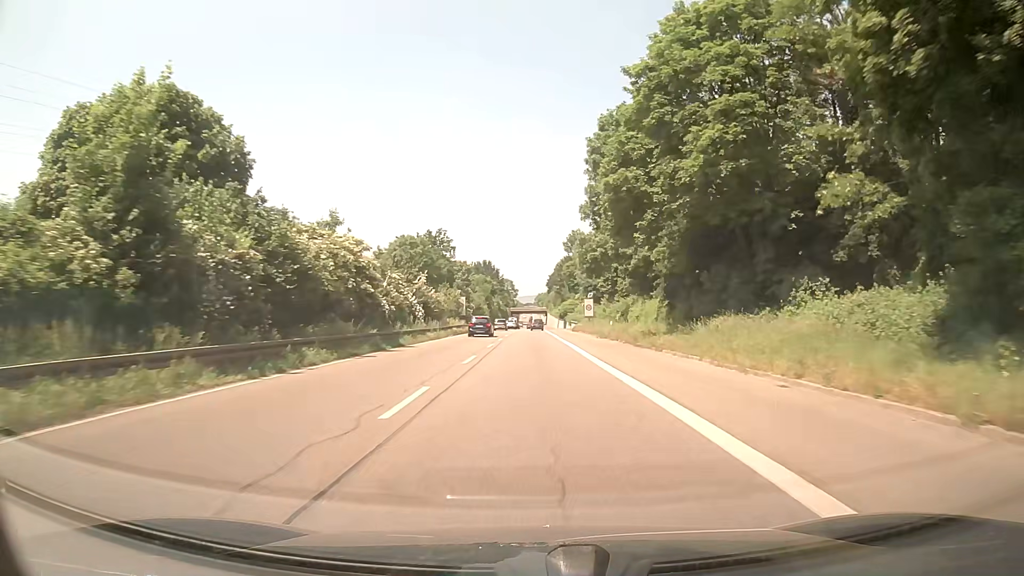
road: trunk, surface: asphalt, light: Day
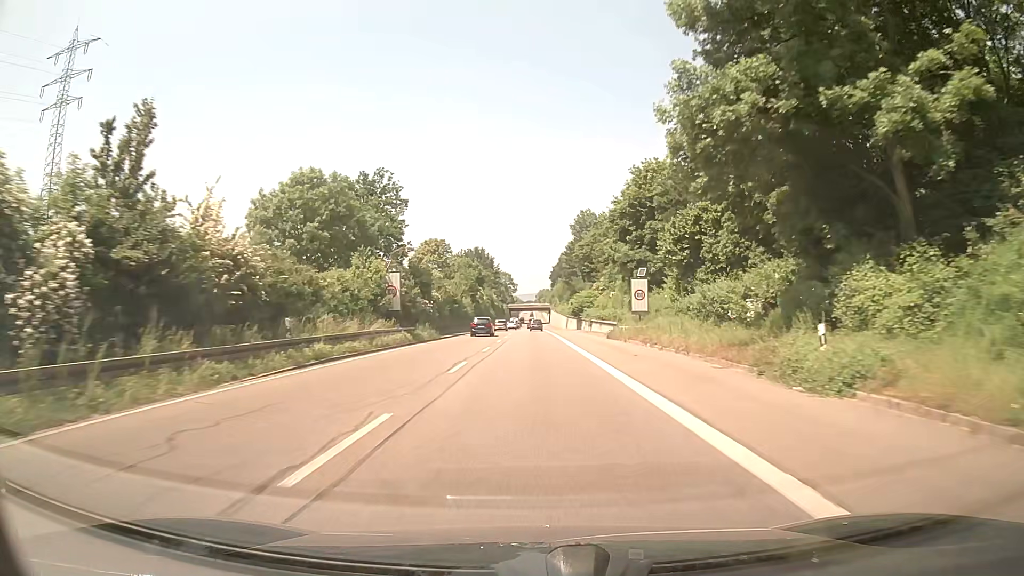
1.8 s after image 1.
(+0.2, +37.8) m; 0°
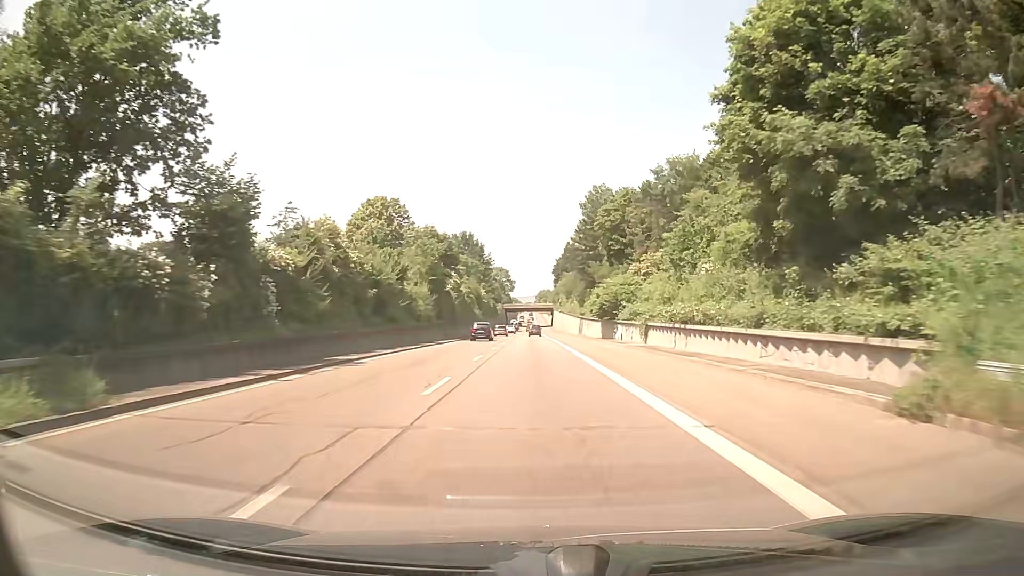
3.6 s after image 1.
(+0.1, +38.4) m; 0°
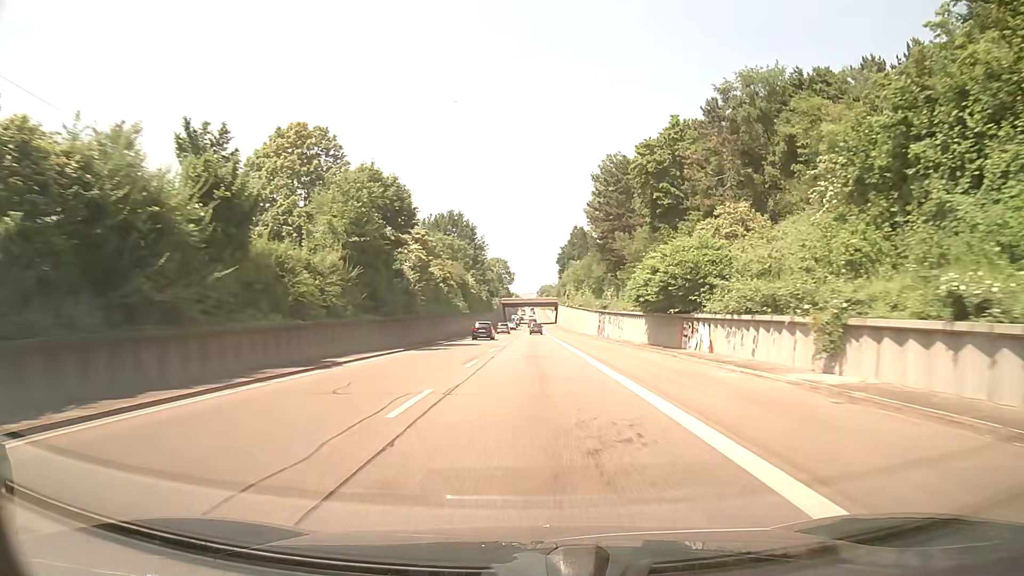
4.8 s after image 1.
(0.0, +26.3) m; 0°
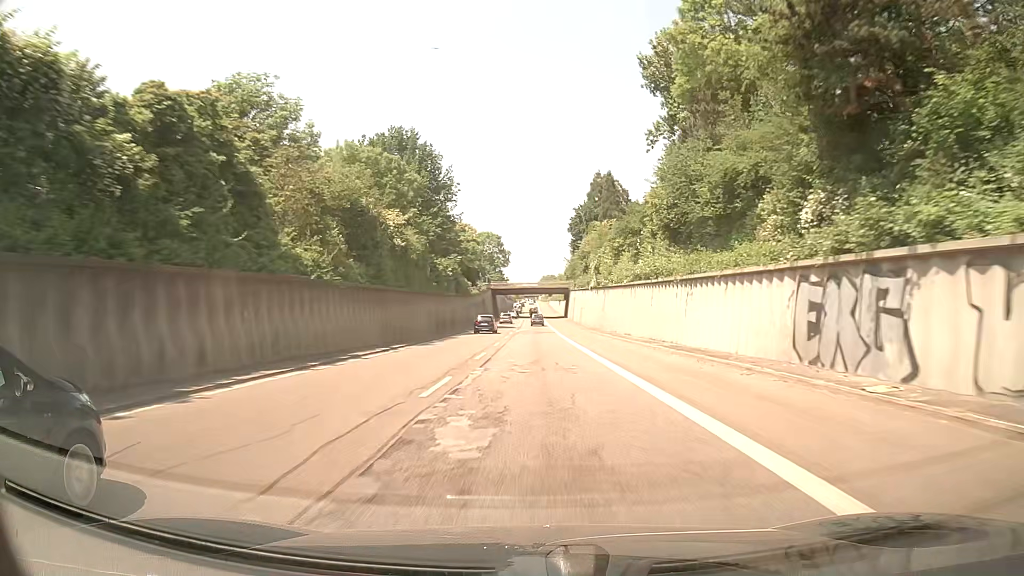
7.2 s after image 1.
(+0.2, +55.0) m; 0°
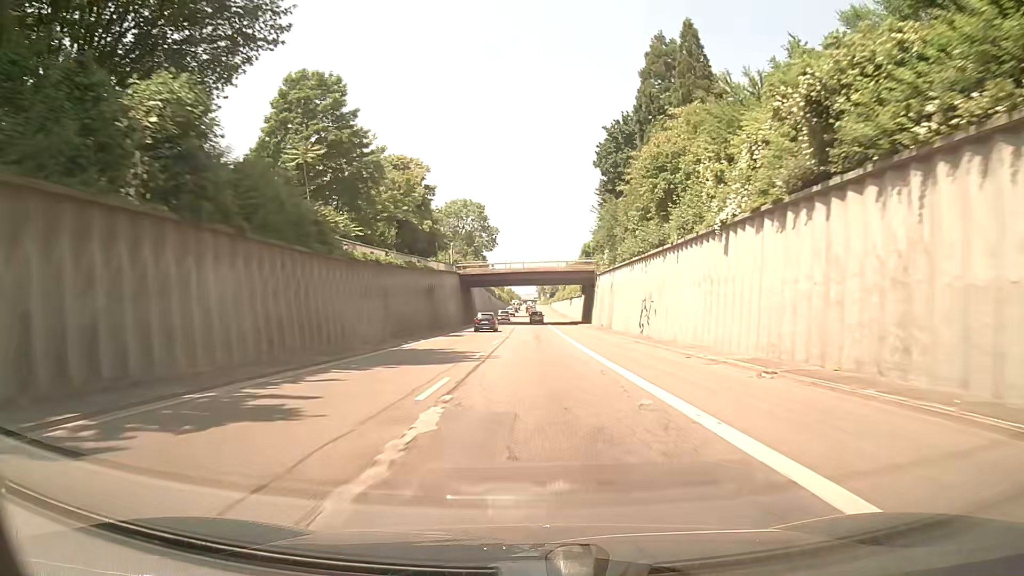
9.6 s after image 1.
(-0.1, +57.8) m; +1°
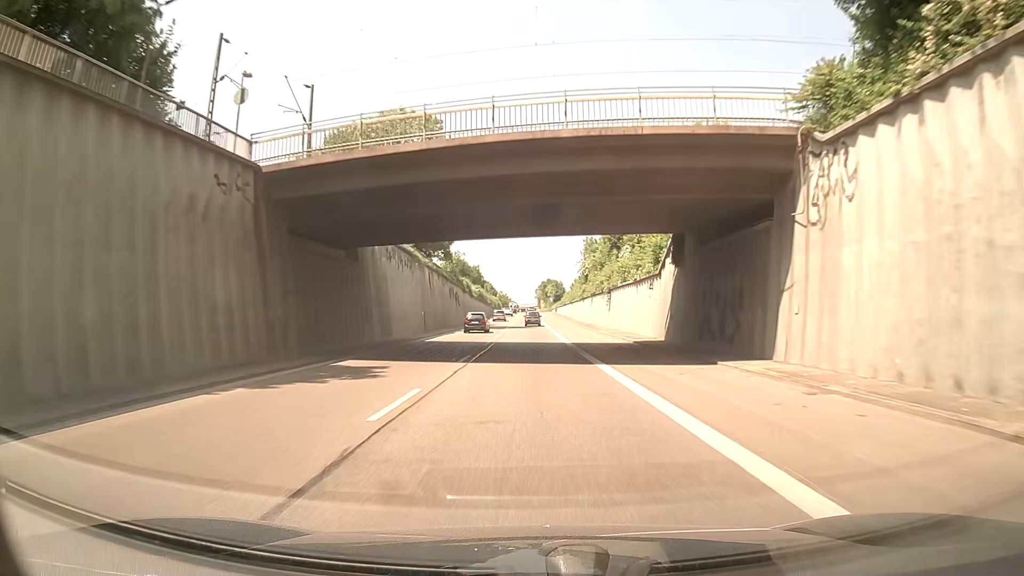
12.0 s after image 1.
(-0.4, +59.5) m; 0°
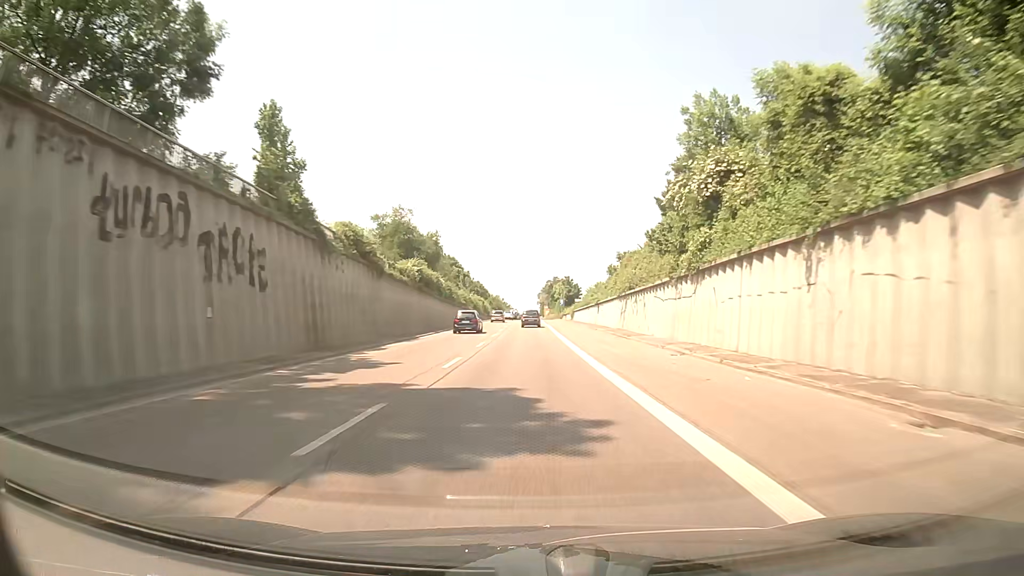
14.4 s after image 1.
(+0.4, +59.8) m; 0°
(0, +10) (0, +20) (0, +30) (0, +40) (0, +50) (0, +60) (0, +70) (0, +80) (0, +90) (0, +100) m
